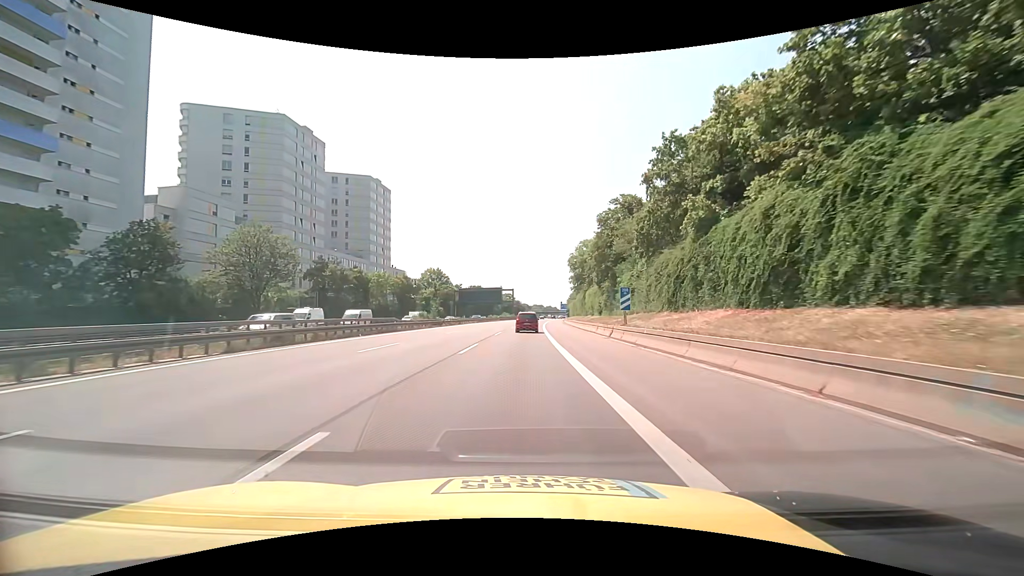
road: motorway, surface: asphalt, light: Day
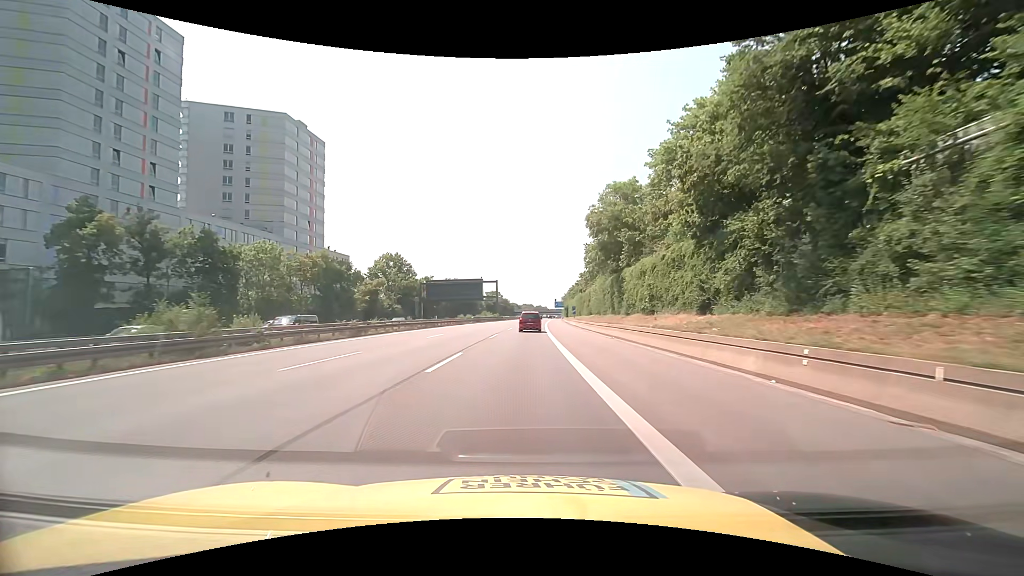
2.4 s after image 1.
(+0.5, +41.8) m; +1°
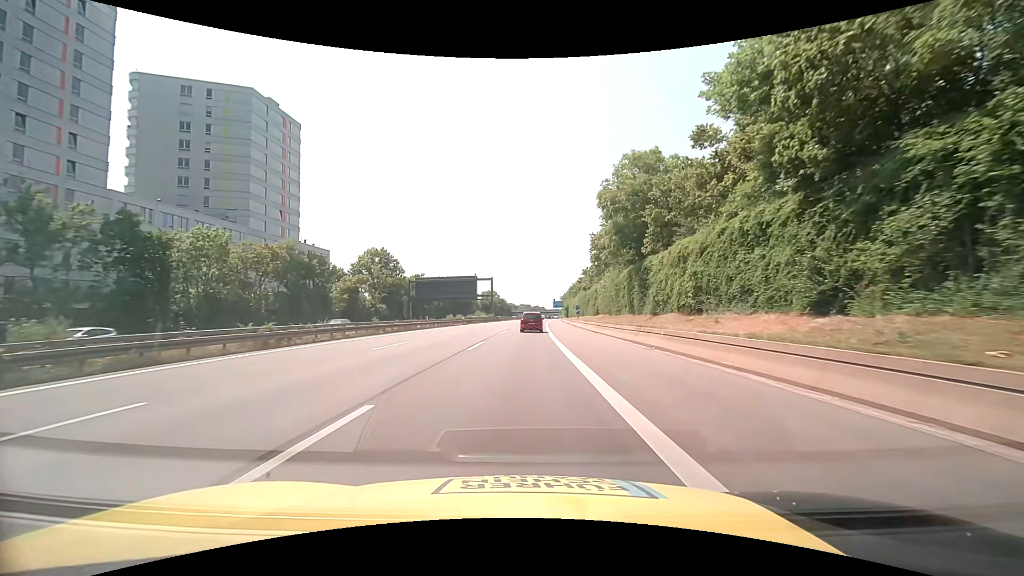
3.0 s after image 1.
(0.0, +10.4) m; 0°
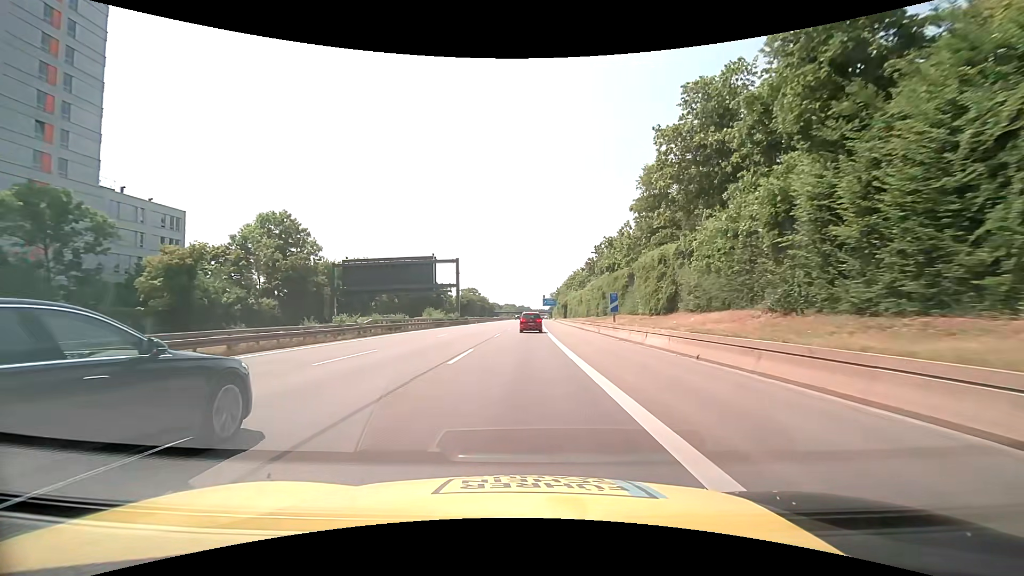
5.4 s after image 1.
(+0.5, +41.7) m; +1°
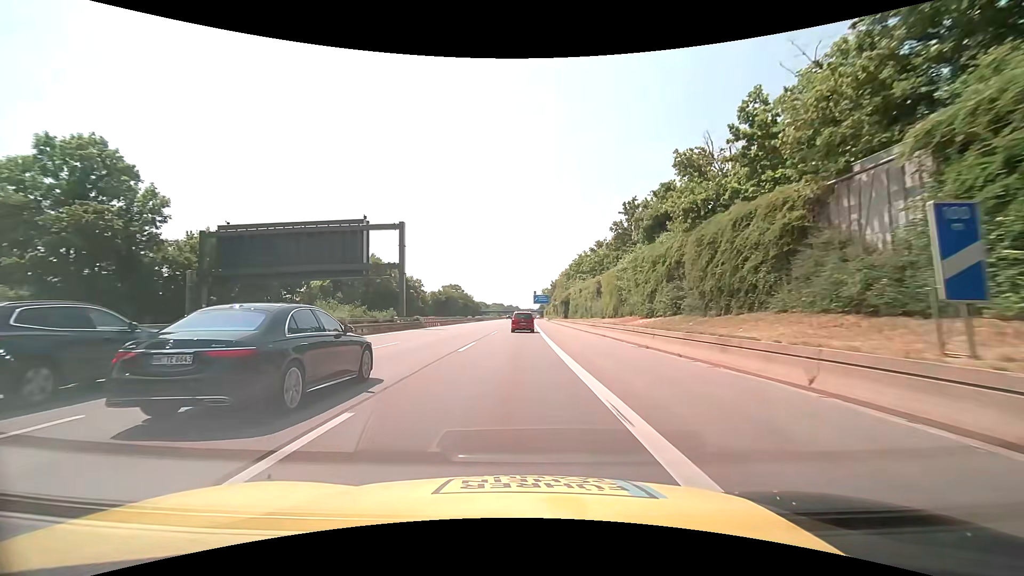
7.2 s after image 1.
(+0.4, +31.3) m; +2°
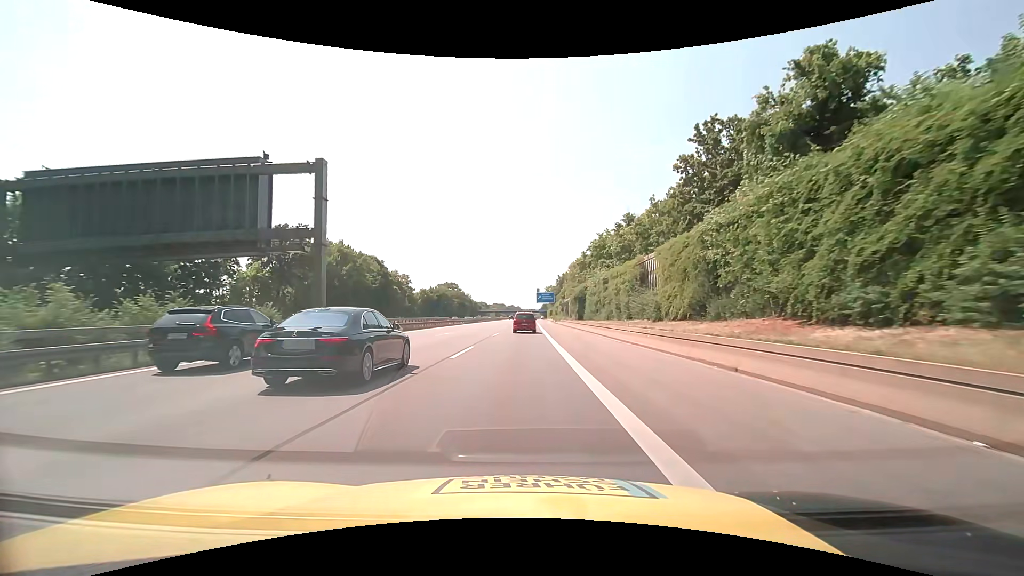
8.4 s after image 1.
(0.0, +20.8) m; 0°
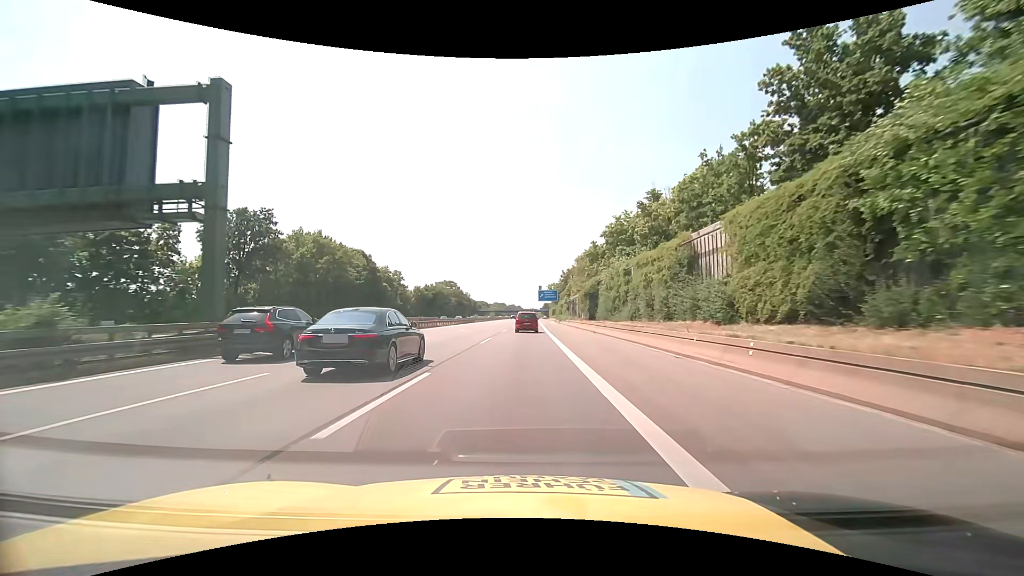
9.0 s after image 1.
(0.0, +10.4) m; 0°
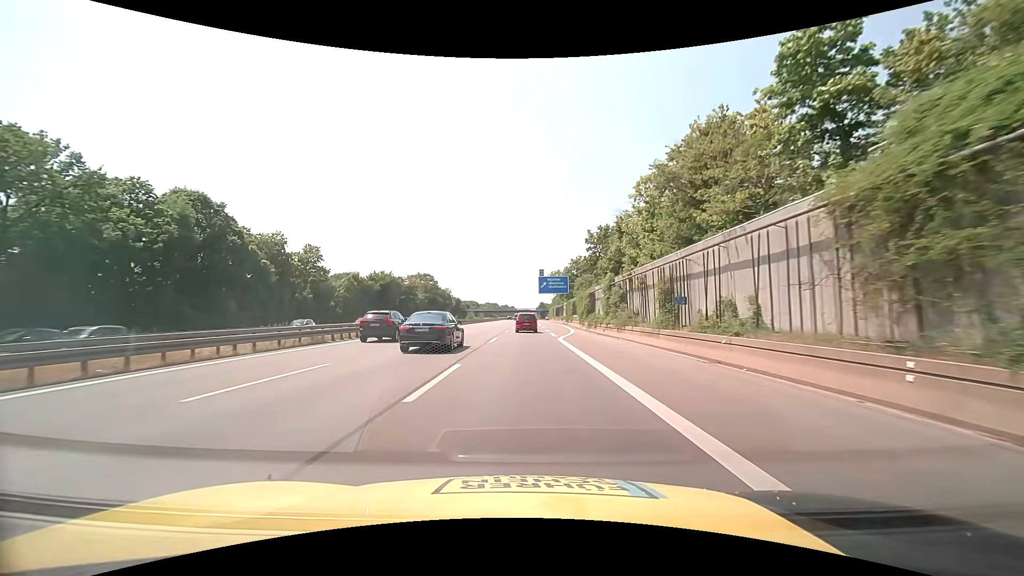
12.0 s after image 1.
(+0.4, +52.1) m; +1°
(0, +10) (0, +20) (0, +30) (0, +40) (0, +50) (0, +60) (0, +70) (+1, +80) (+1, +90) (+1, +100) m
